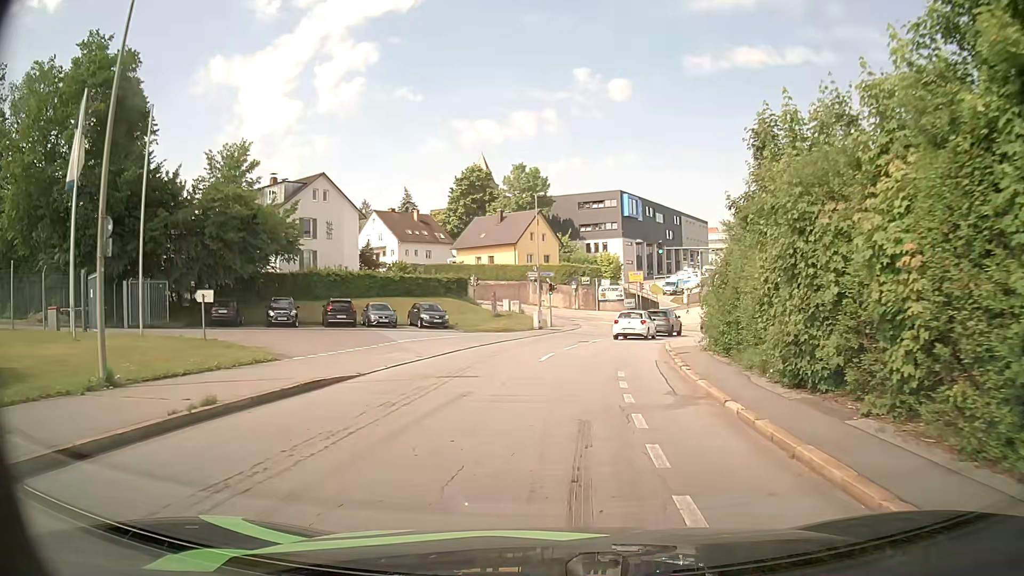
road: residential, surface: asphalt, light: Day
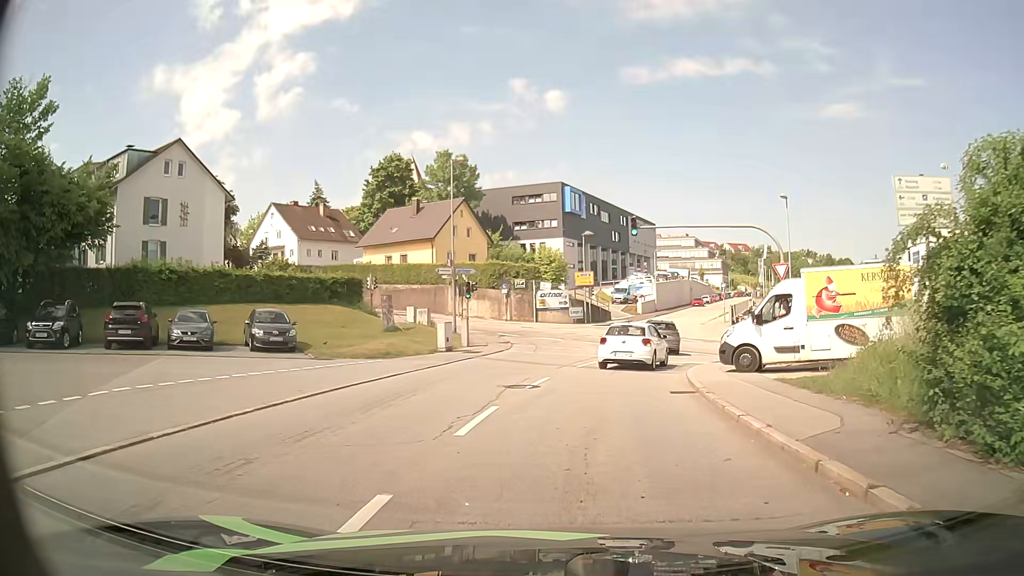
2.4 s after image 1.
(+0.7, +15.8) m; +5°
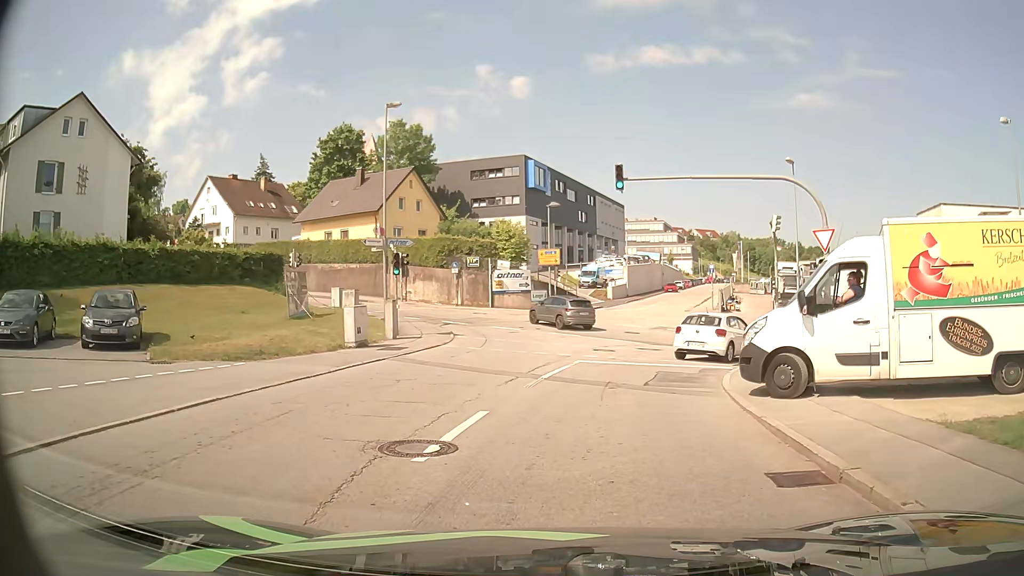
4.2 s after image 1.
(+0.3, +7.9) m; +4°
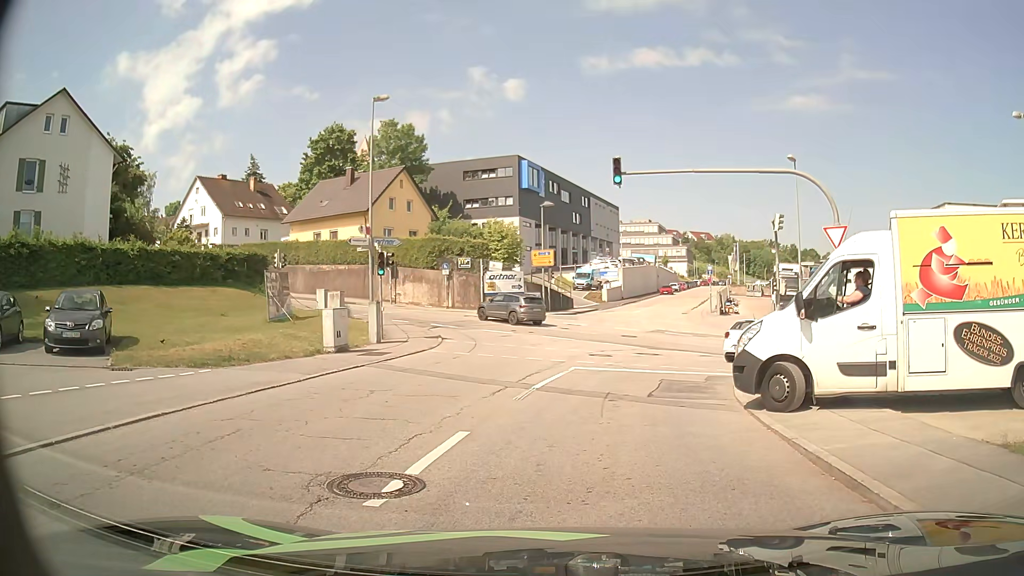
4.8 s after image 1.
(0.0, +1.3) m; -1°
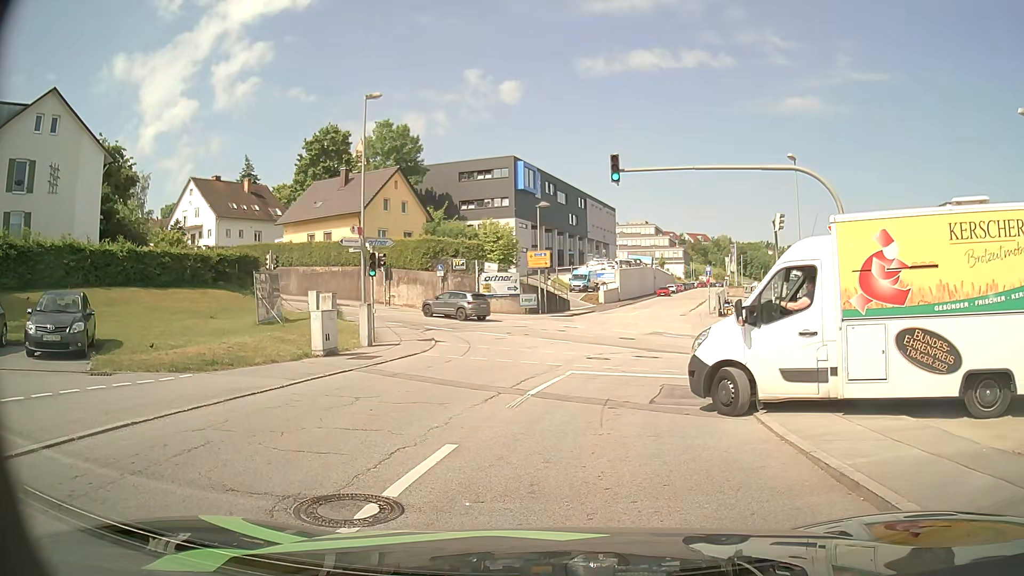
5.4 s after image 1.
(0.0, +0.6) m; 0°
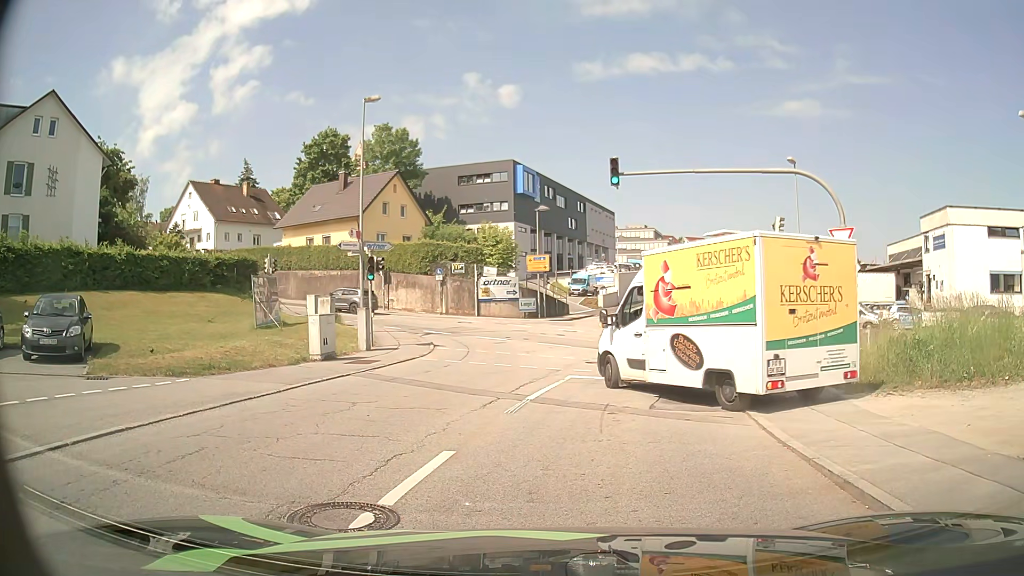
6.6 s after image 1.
(0.0, +0.2) m; 0°
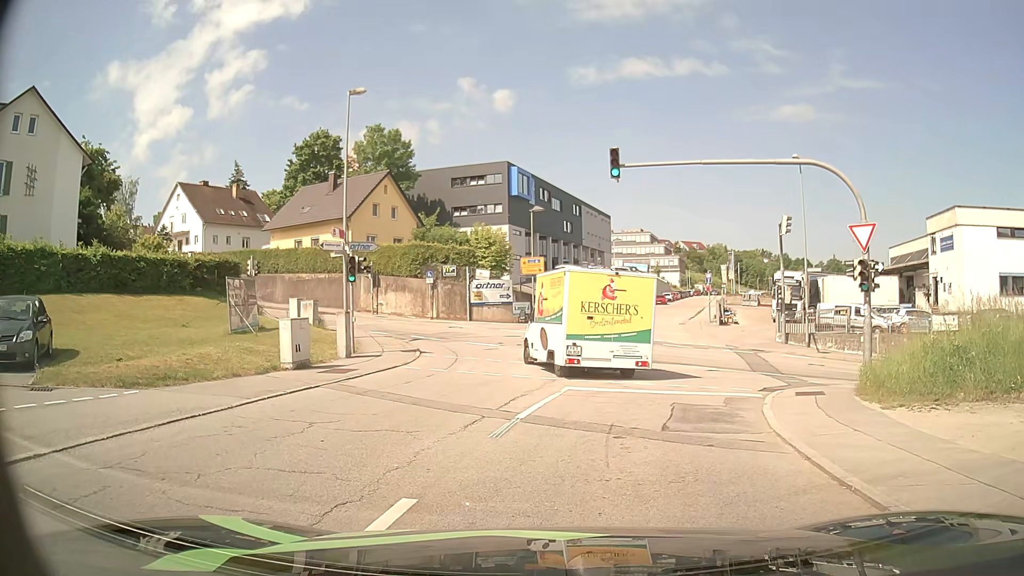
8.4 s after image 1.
(0.0, +1.8) m; +3°
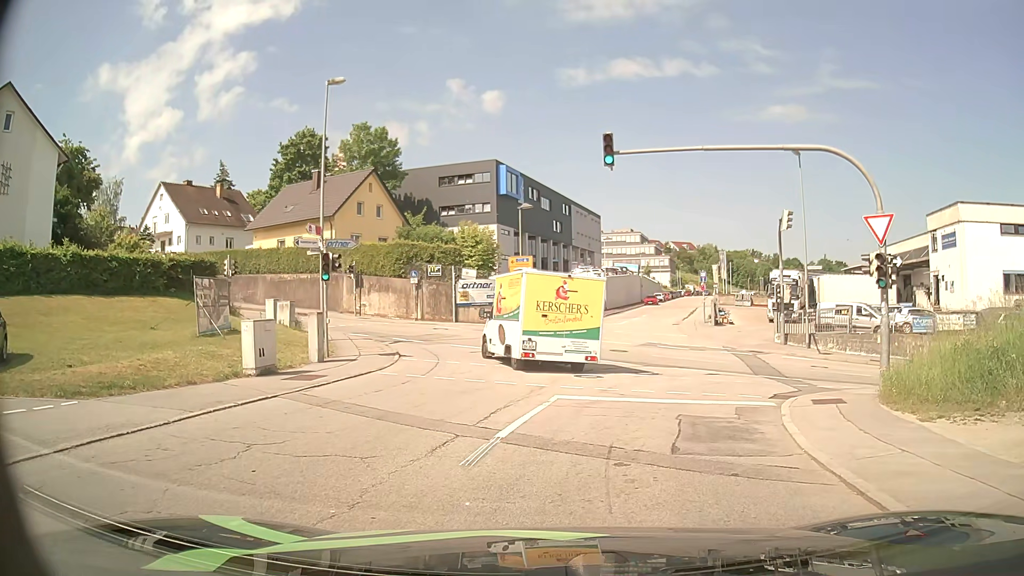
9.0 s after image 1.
(0.0, +1.7) m; 0°
